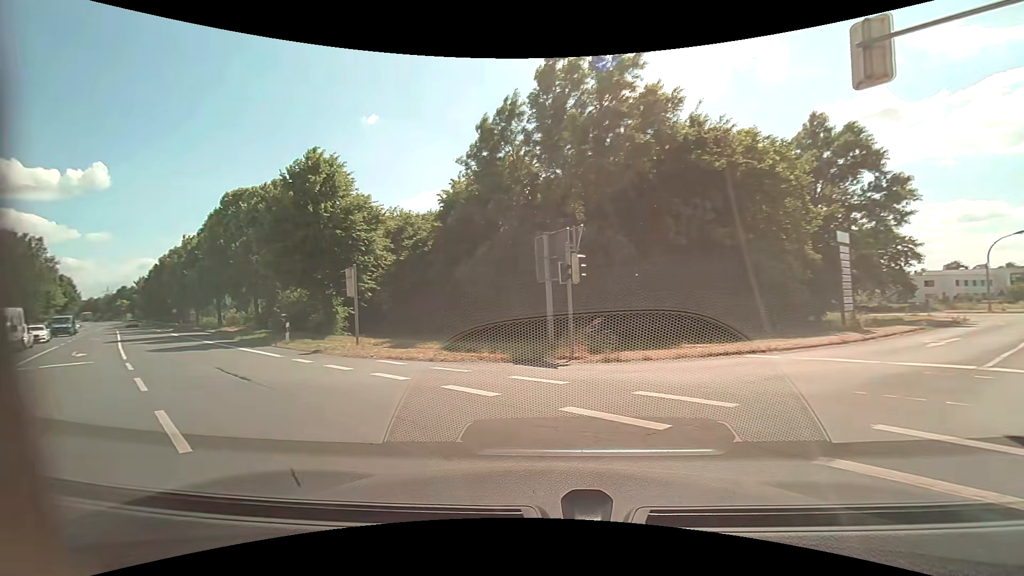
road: primary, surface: asphalt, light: Day
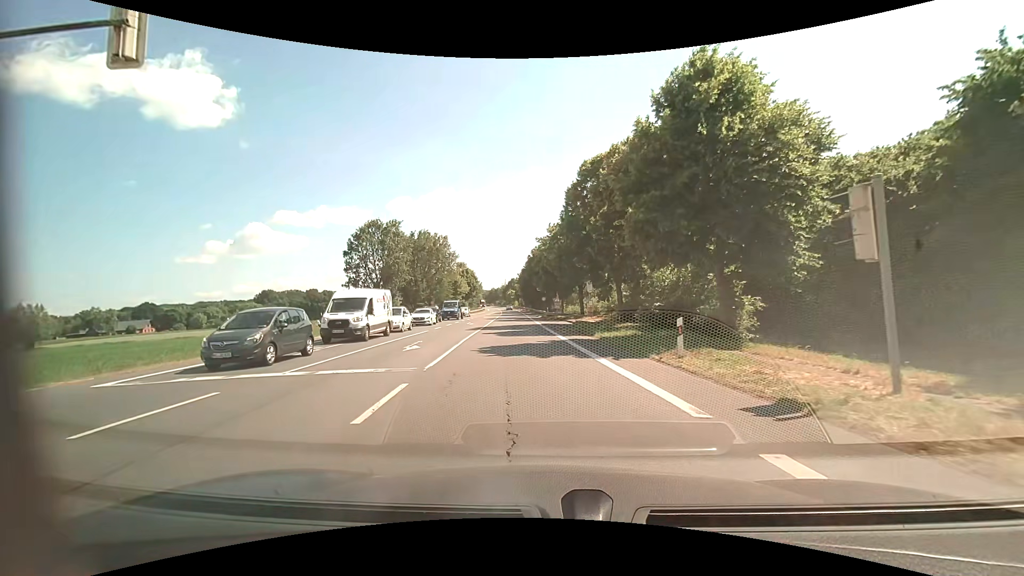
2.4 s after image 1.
(-5.6, +11.2) m; -40°
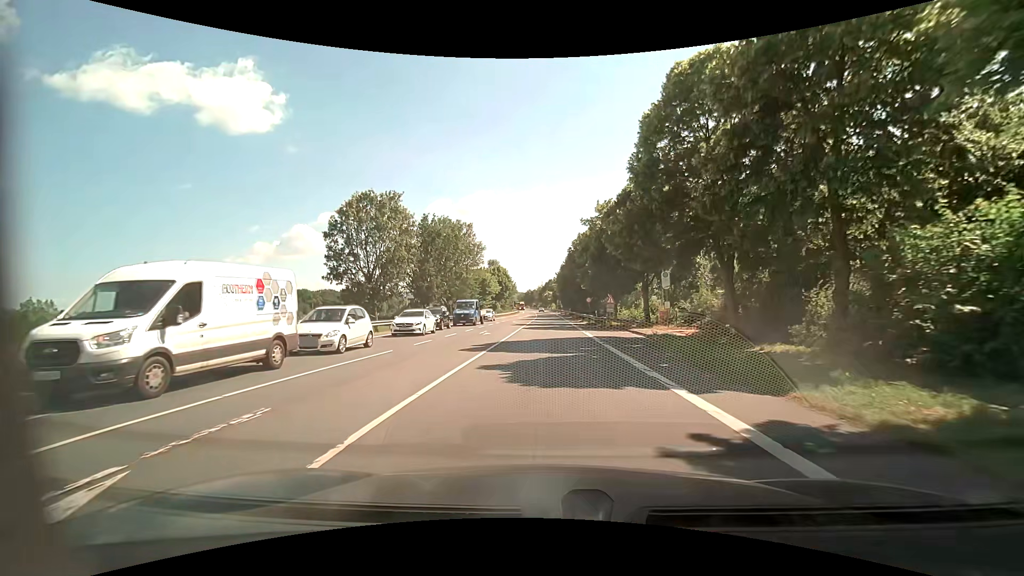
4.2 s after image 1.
(-0.8, +15.1) m; -4°
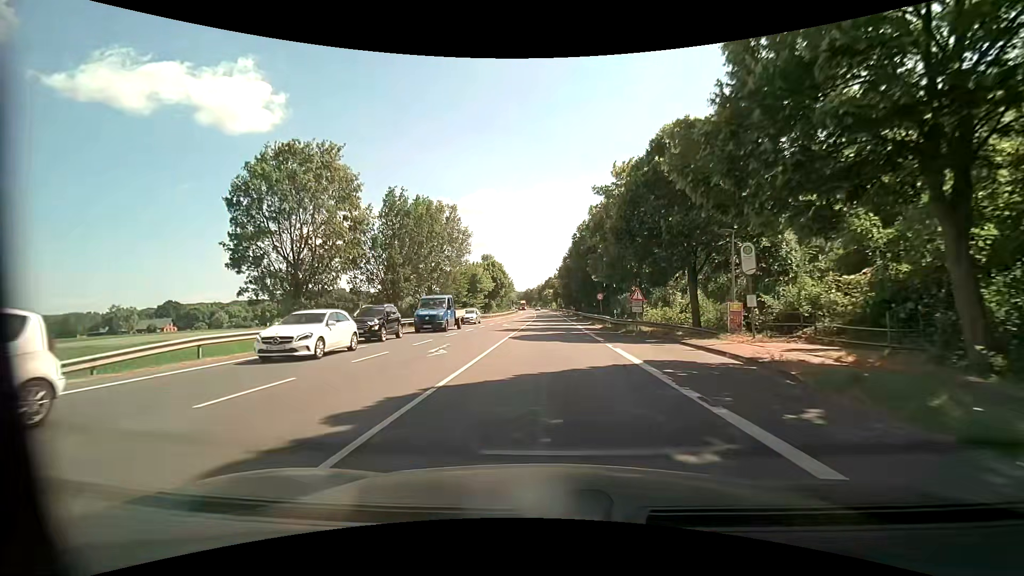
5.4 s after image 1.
(0.0, +12.8) m; 0°
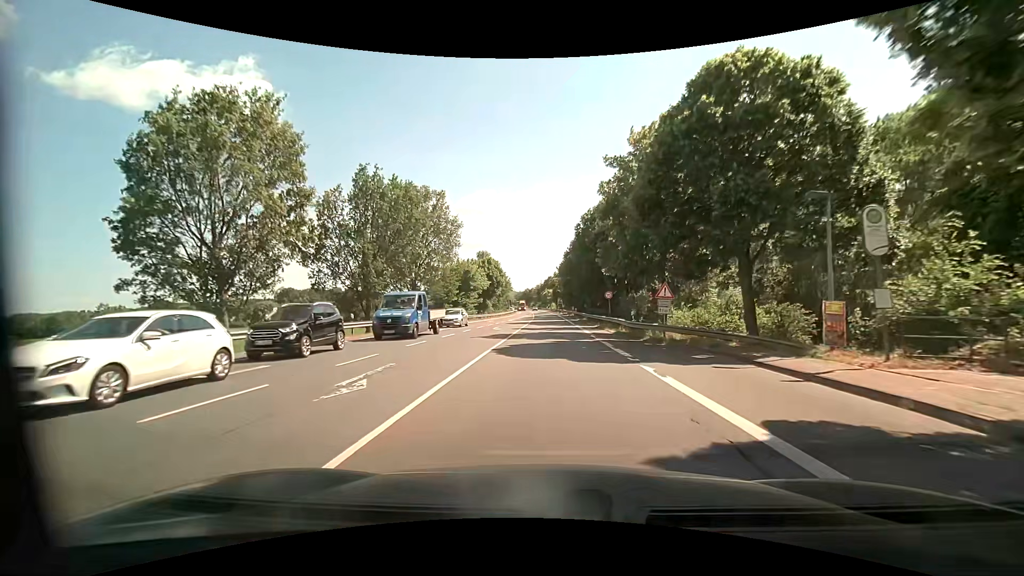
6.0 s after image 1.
(0.0, +7.2) m; 0°
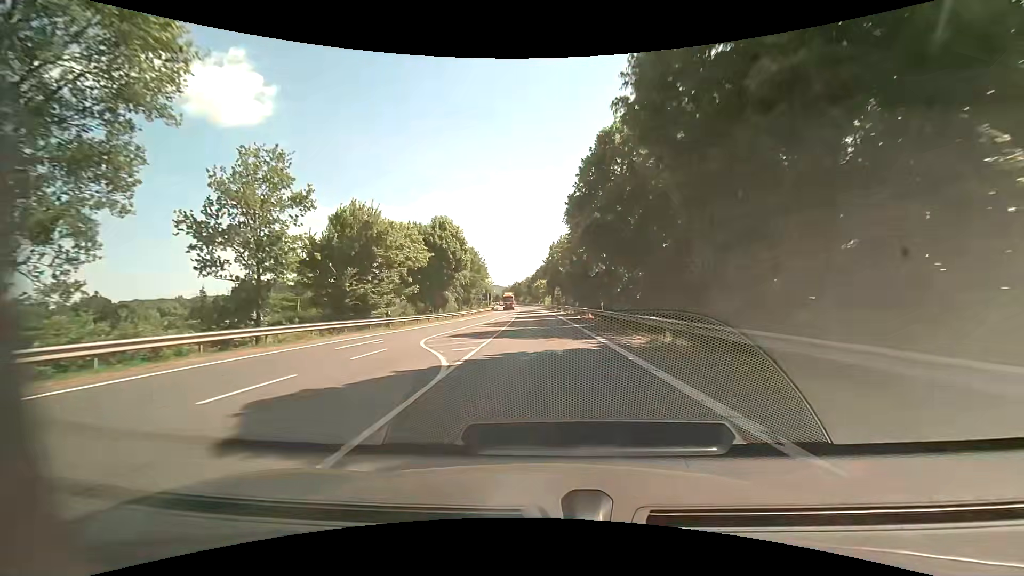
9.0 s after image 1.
(-0.1, +41.6) m; 0°
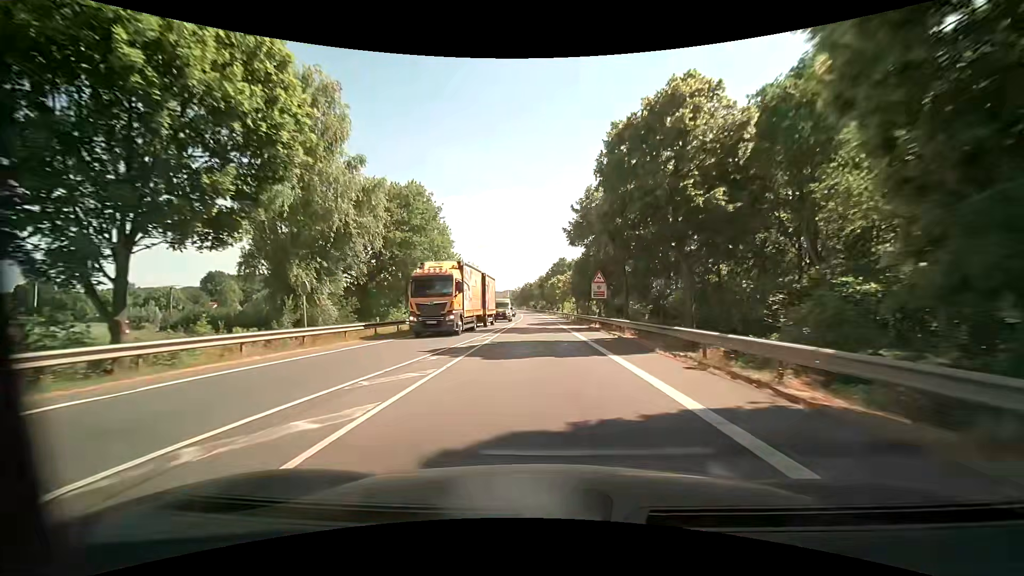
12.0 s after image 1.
(-0.5, +49.2) m; -1°
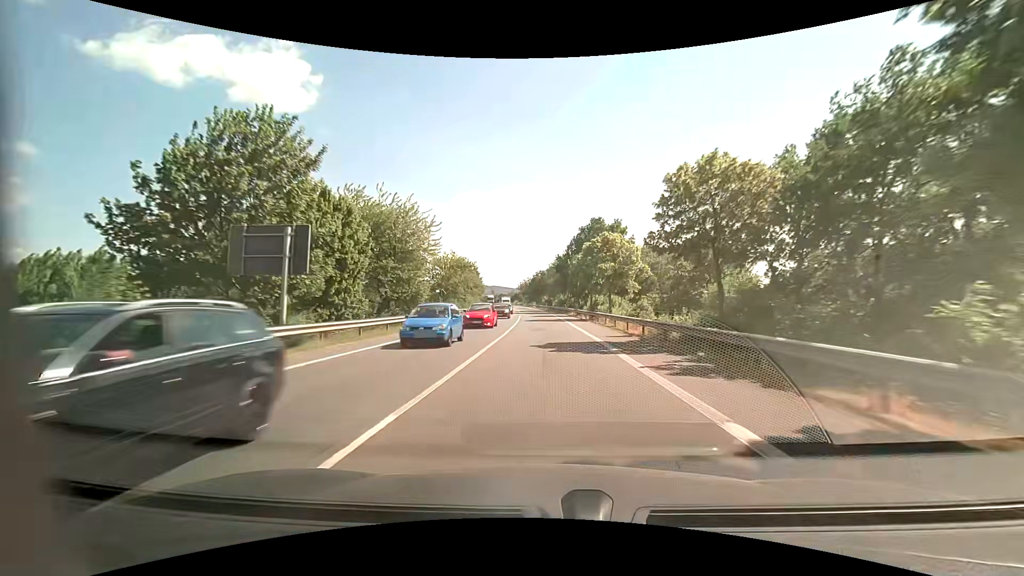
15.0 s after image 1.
(-0.9, +54.4) m; -2°
(0, +10) (0, +20) (0, +30) (0, +40) (0, +50) (-1, +60) (-1, +70) (-1, +80) (-2, +90) (-3, +100) m
